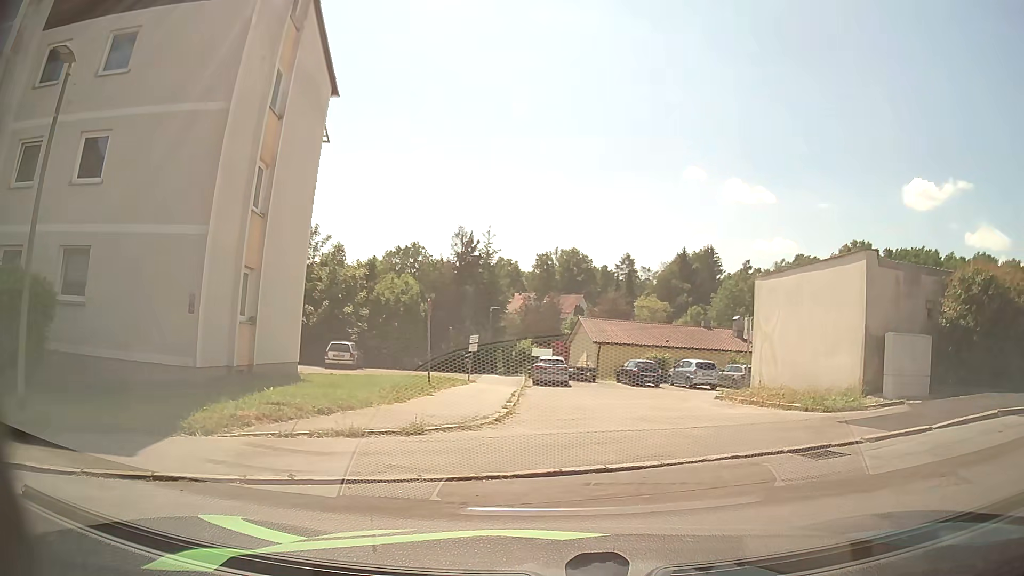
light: Day
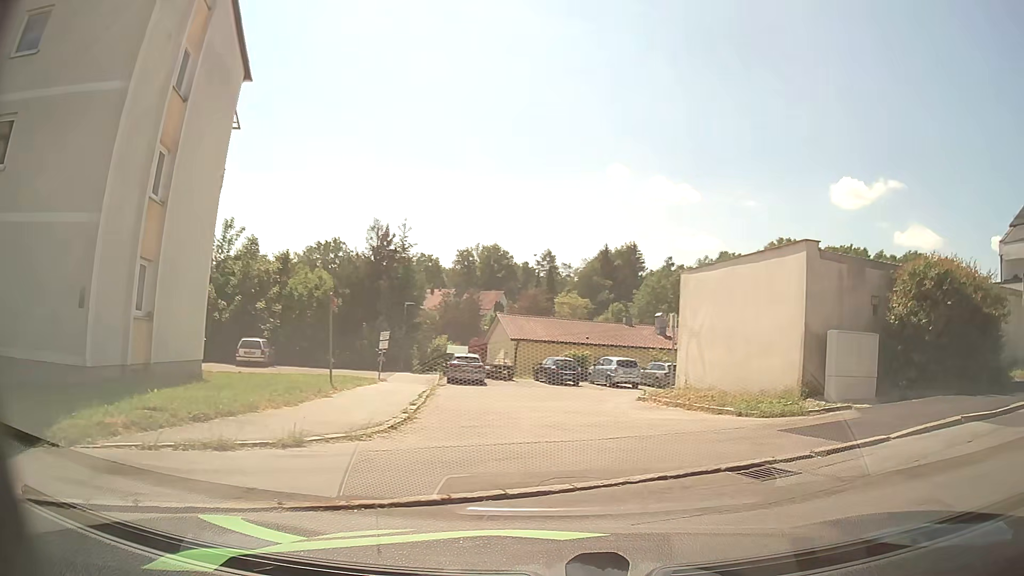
(0.0, +1.3) m; +6°
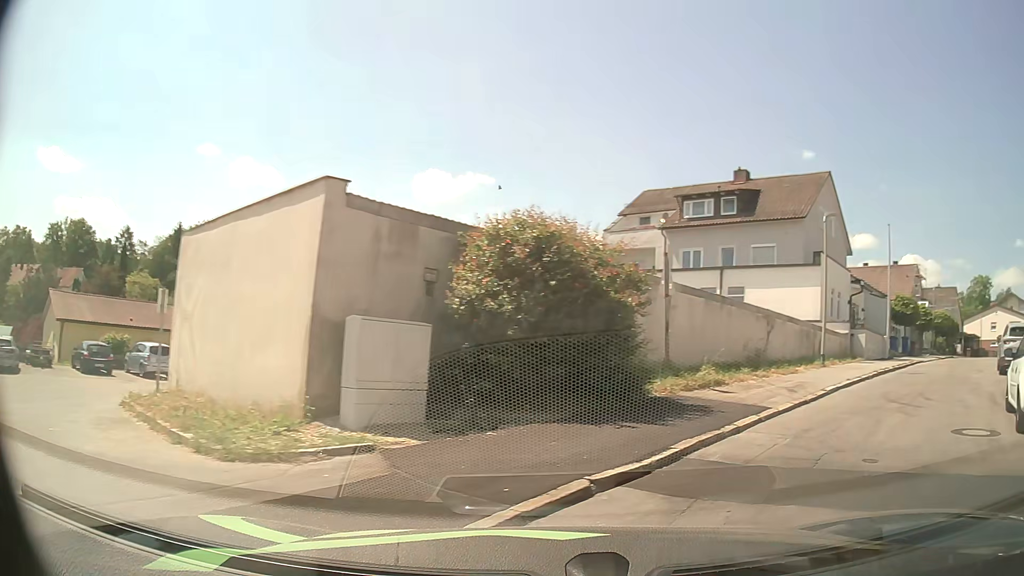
(+1.3, +4.7) m; +35°
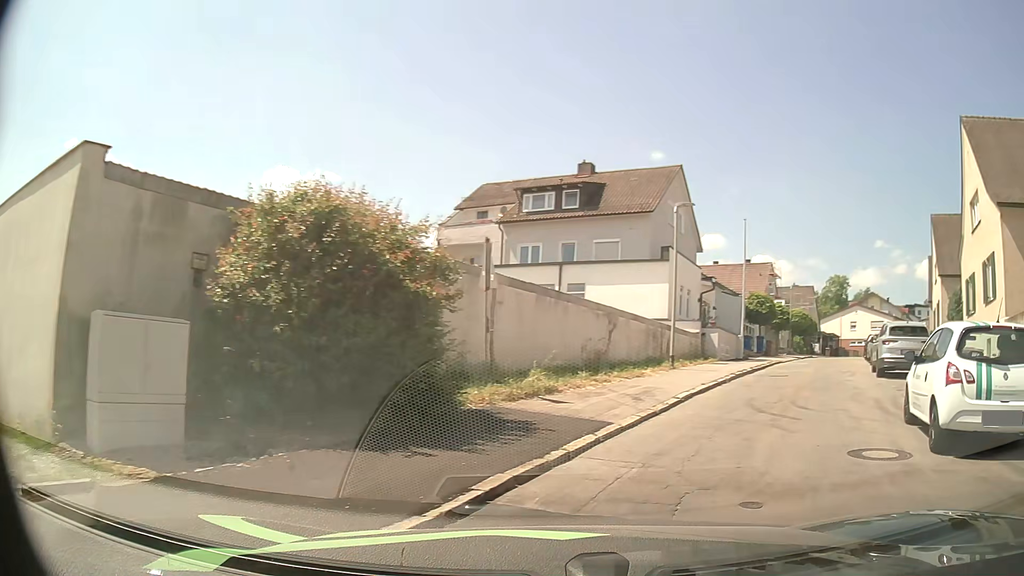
(+0.3, +1.9) m; +14°
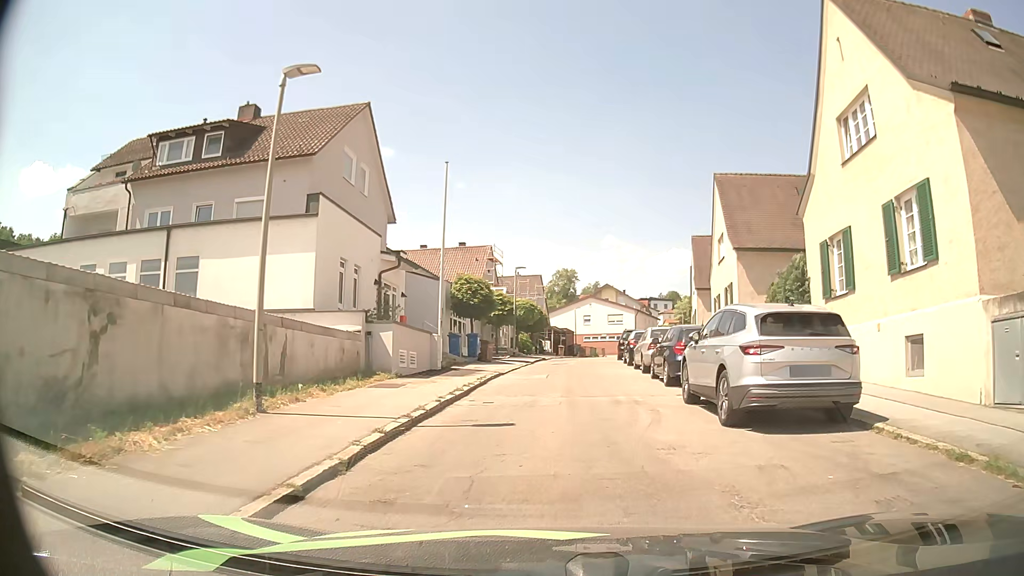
(+3.4, +10.8) m; +25°
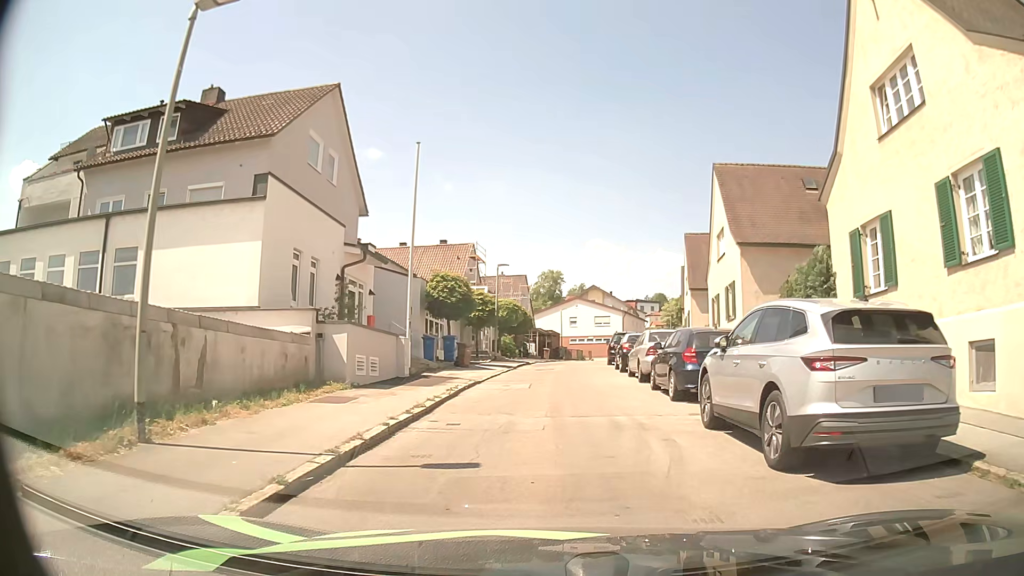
(0.0, +2.7) m; +1°
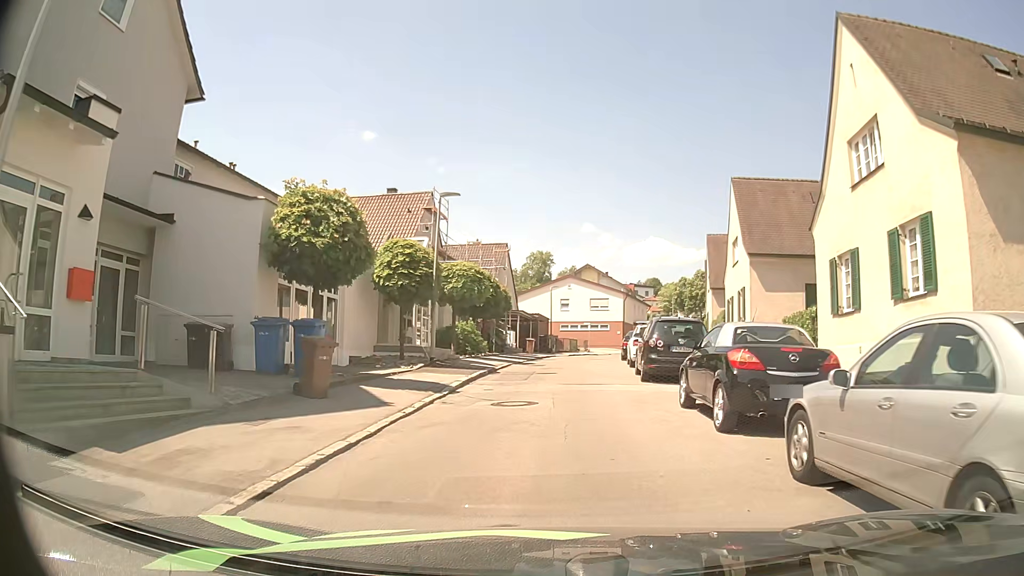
(+0.3, +15.4) m; +1°
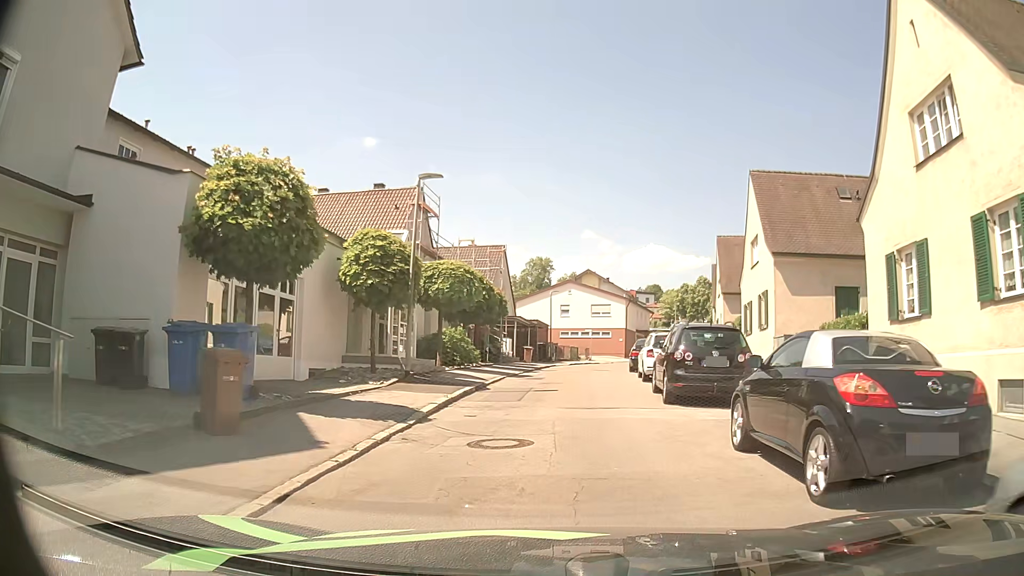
(0.0, +3.3) m; 0°
(0, +10) (0, +20) (+1, +30) (+2, +40) (+4, +50) (+6, +59) (+9, +69) (+13, +78) (+16, +88) (+20, +97) m
